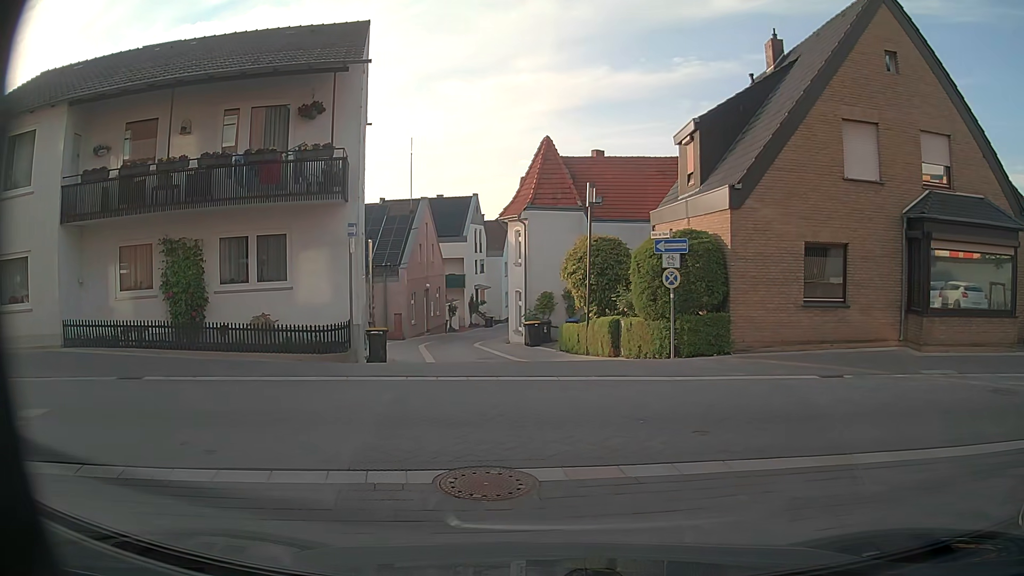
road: residential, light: Day
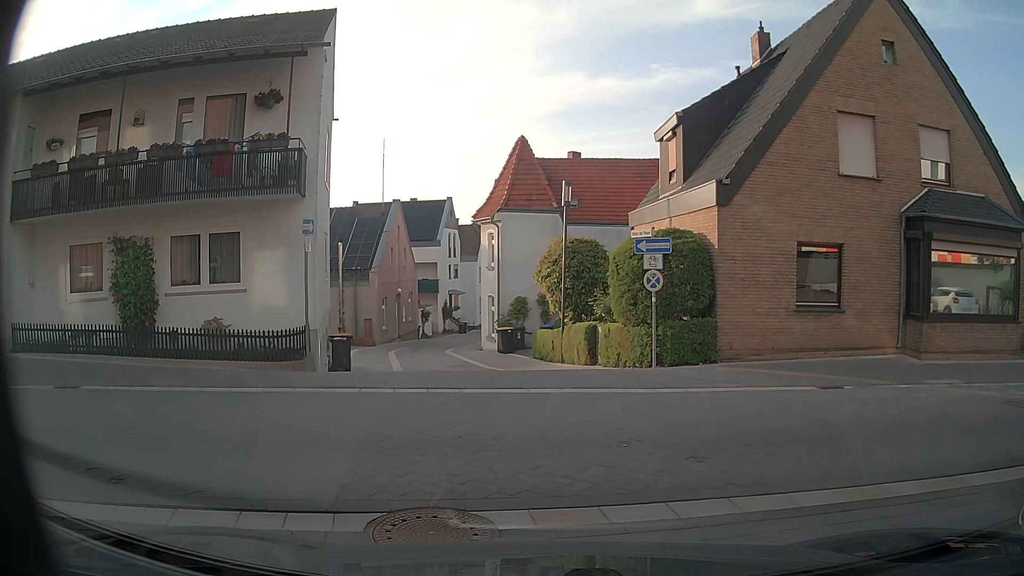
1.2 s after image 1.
(0.0, +1.0) m; 0°
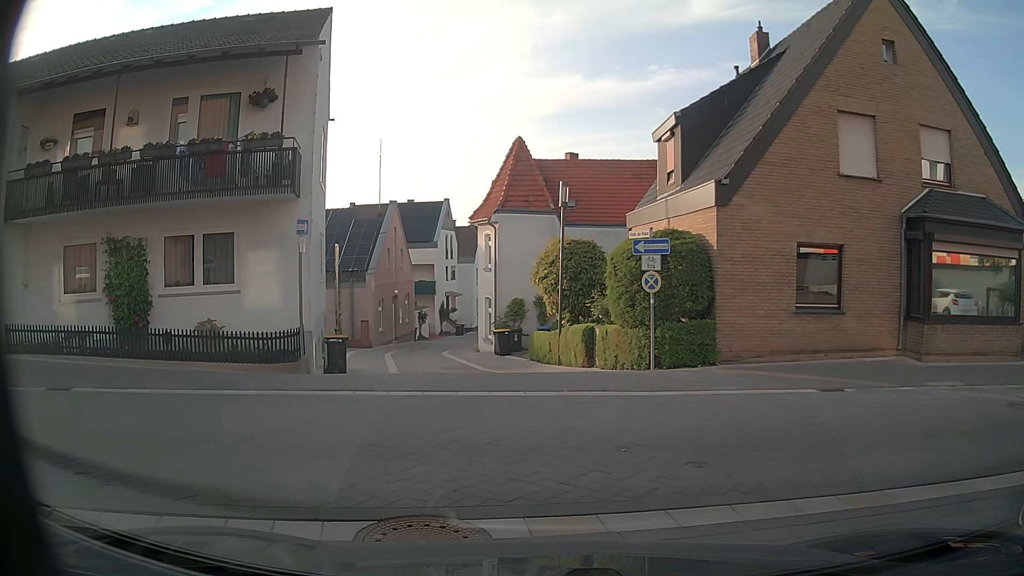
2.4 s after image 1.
(0.0, +0.2) m; 0°
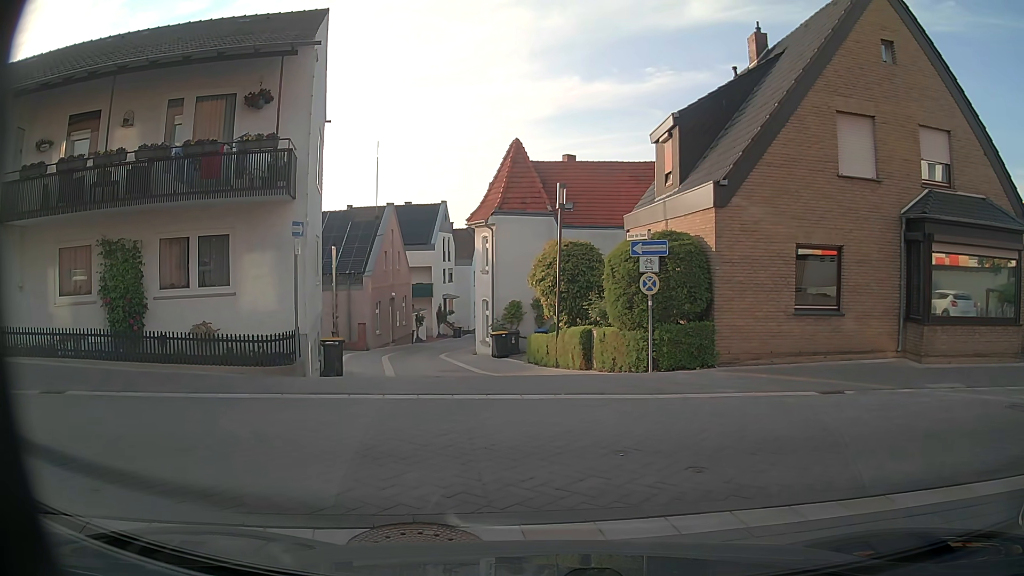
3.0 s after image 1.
(0.0, +0.1) m; 0°
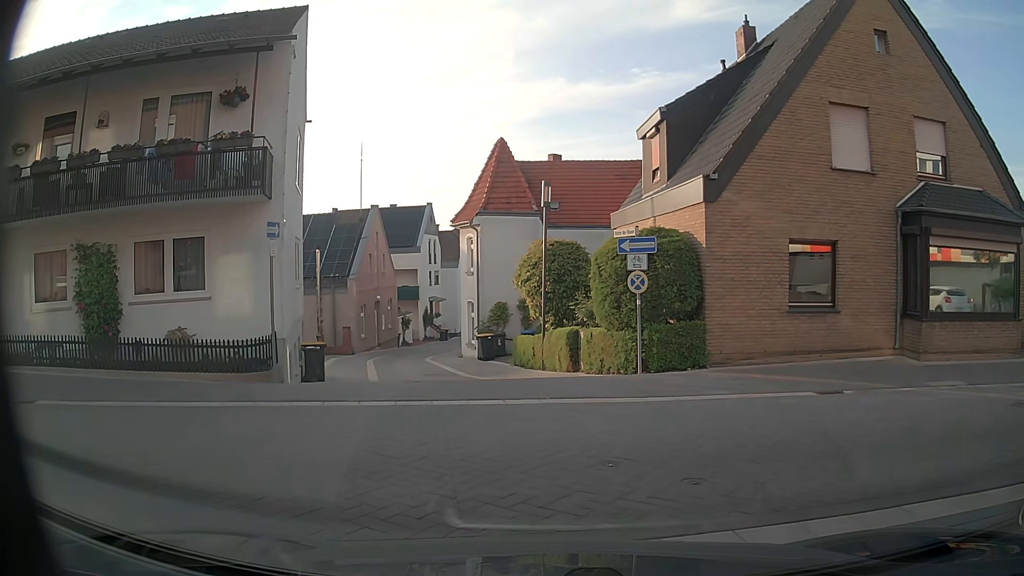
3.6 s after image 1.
(0.0, +0.5) m; 0°
